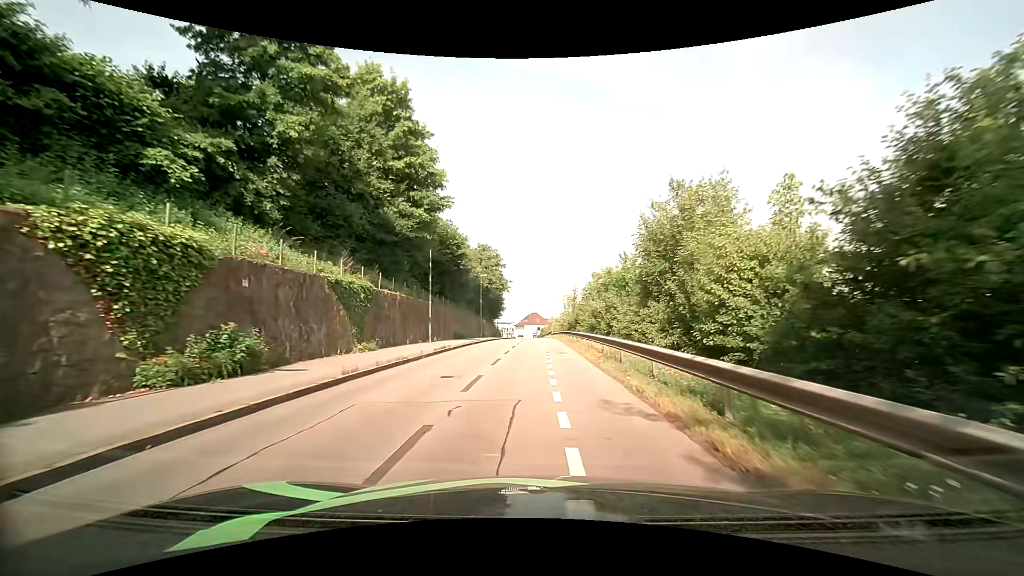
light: Day
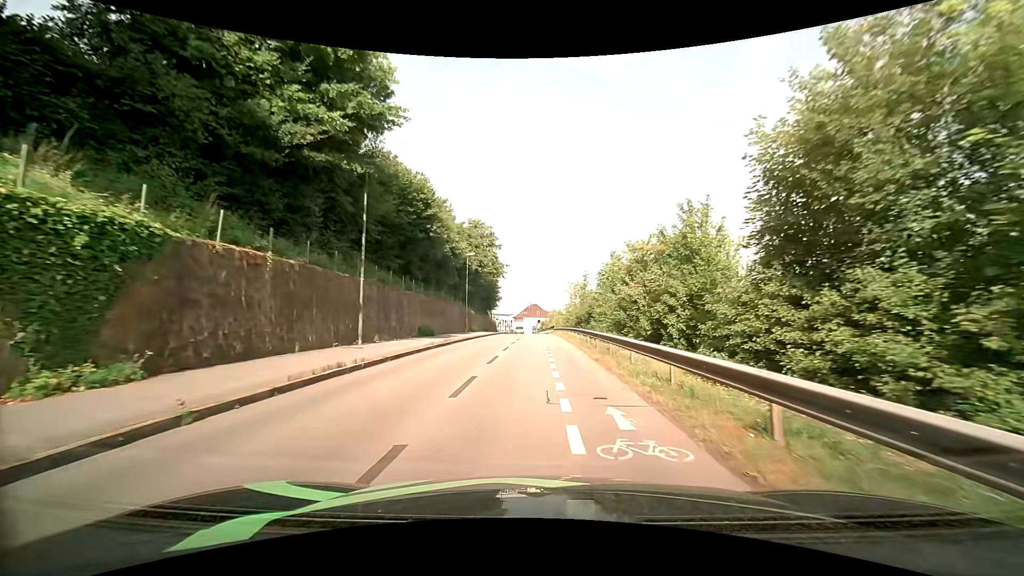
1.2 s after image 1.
(0.0, +13.4) m; +1°
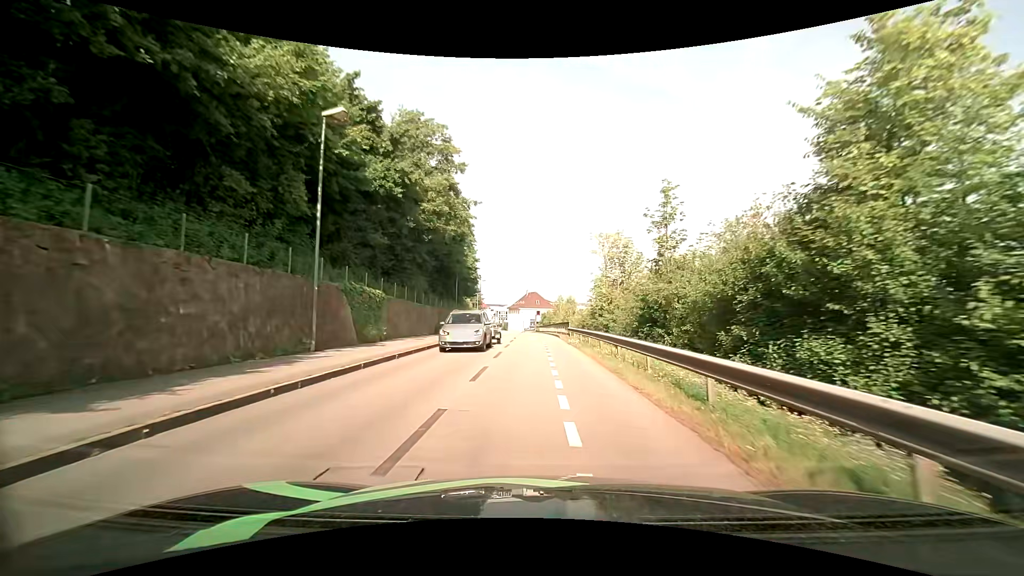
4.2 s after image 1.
(-0.2, +34.1) m; -1°
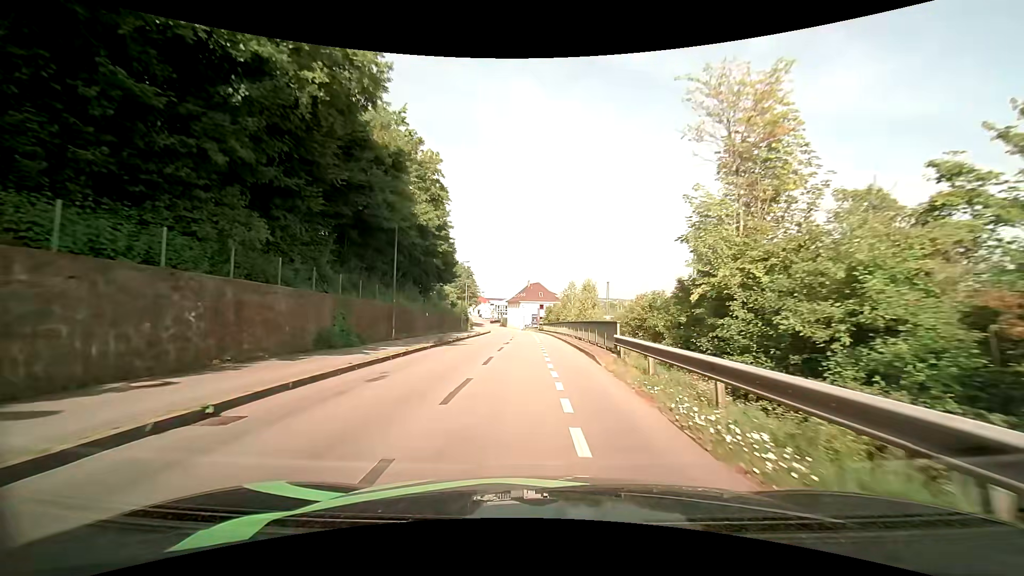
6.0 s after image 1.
(0.0, +20.6) m; 0°
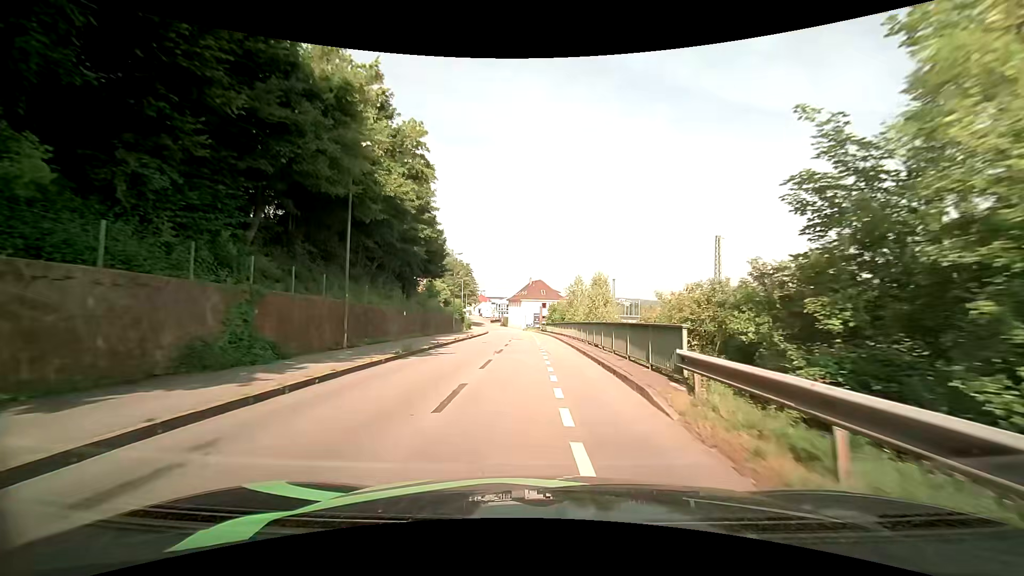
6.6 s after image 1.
(0.0, +6.7) m; -1°
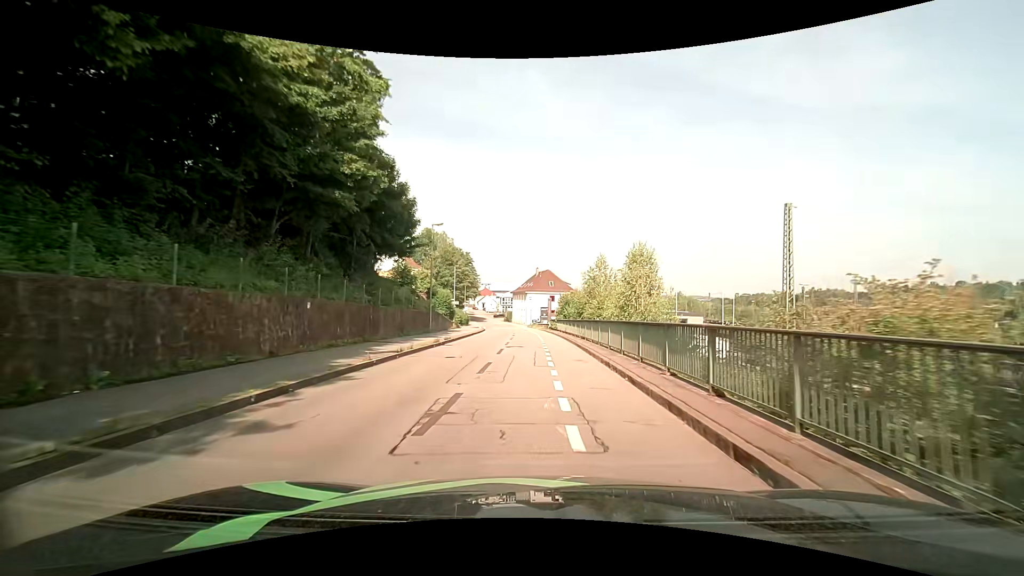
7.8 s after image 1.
(0.0, +13.4) m; 0°
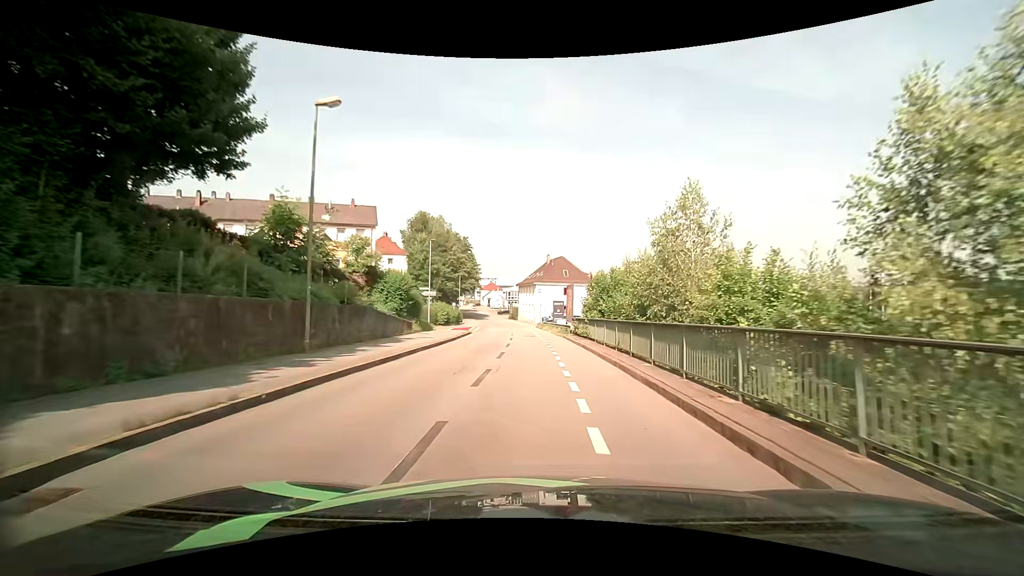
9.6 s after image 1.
(-0.3, +20.4) m; -2°
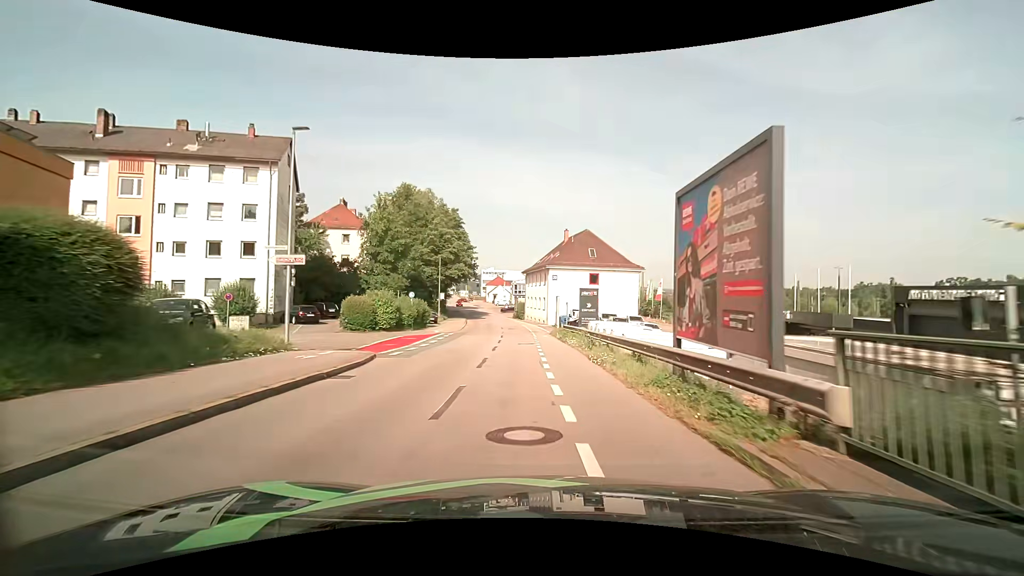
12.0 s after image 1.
(0.0, +27.0) m; -1°
(0, +10) (0, +20) (-1, +30) (-1, +40) (-2, +50) (-3, +60) (-4, +70) (-6, +80) (-8, +90) (-10, +99) m
